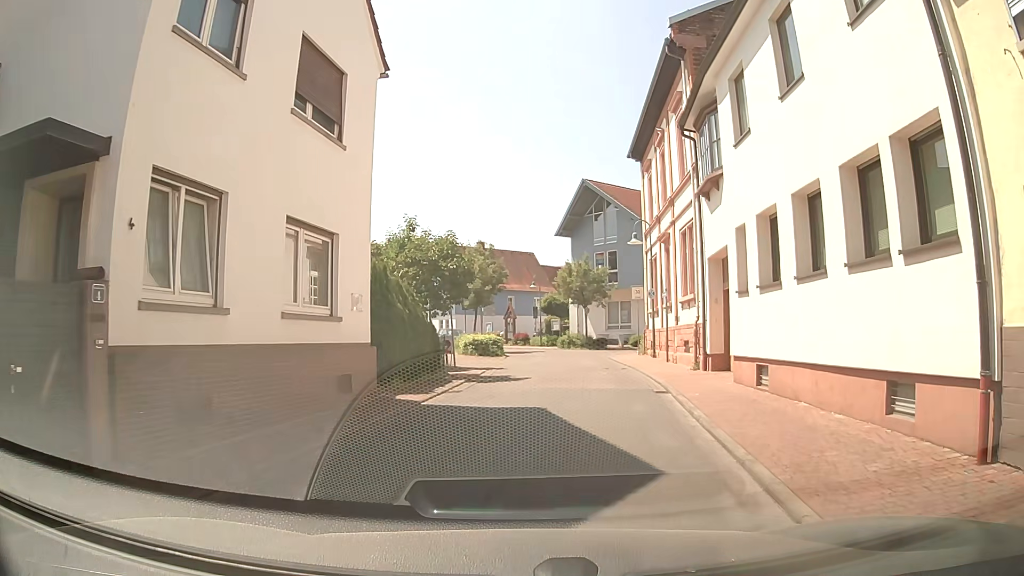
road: residential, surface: asphalt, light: Day
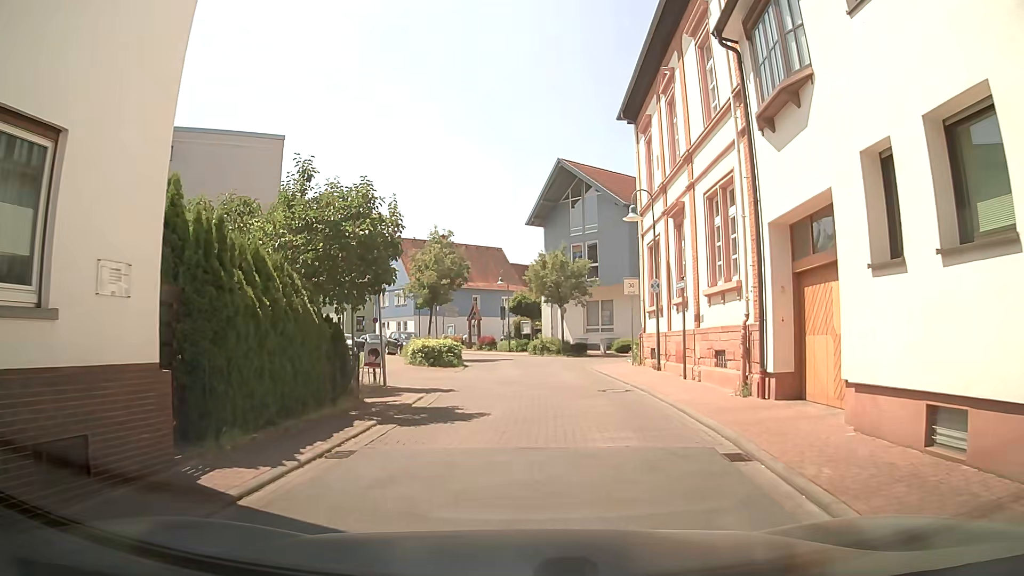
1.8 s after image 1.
(-0.1, +6.9) m; +2°
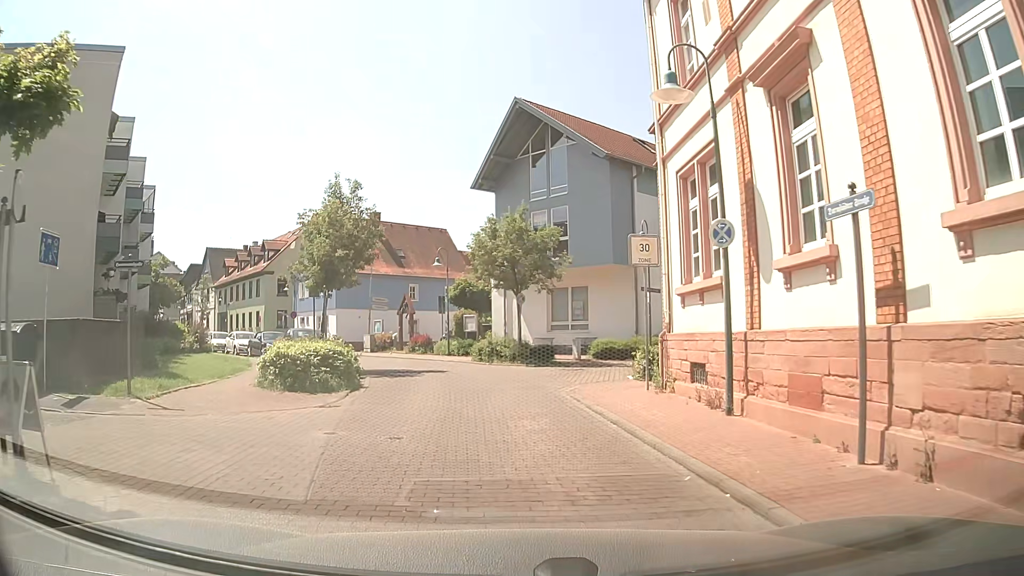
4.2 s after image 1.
(0.0, +11.3) m; +2°
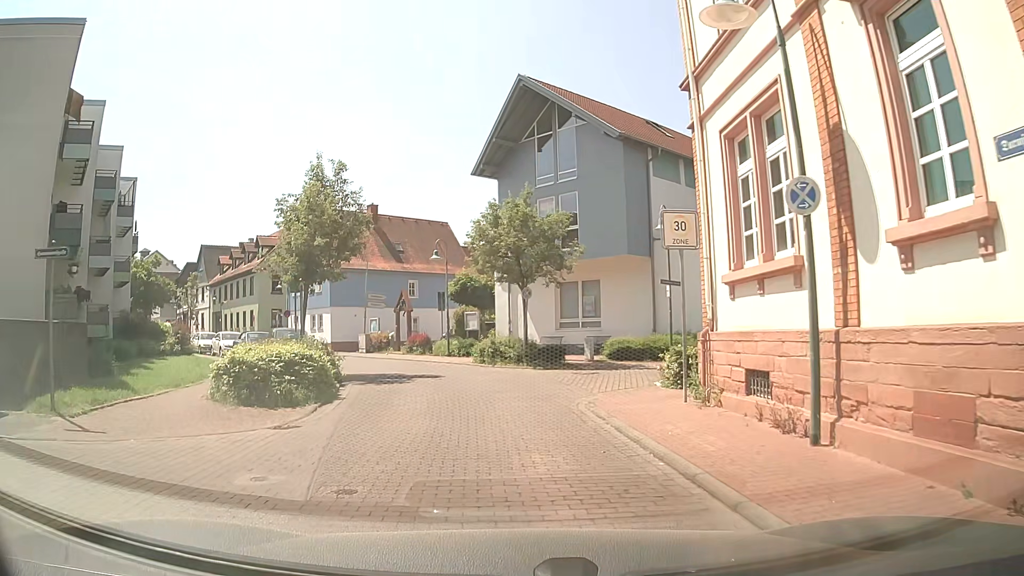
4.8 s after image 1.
(0.0, +2.7) m; -1°
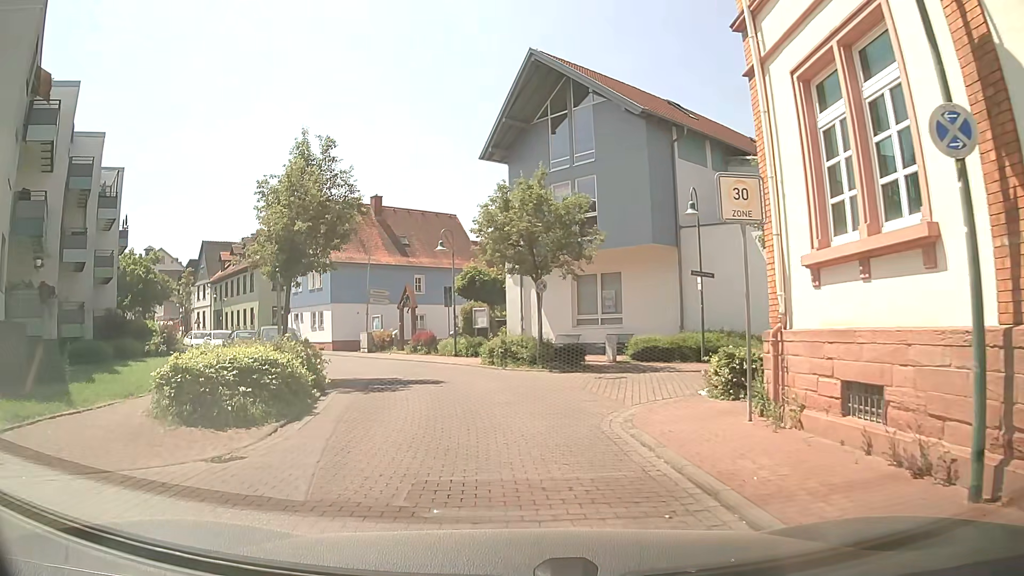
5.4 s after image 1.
(0.0, +2.6) m; -1°
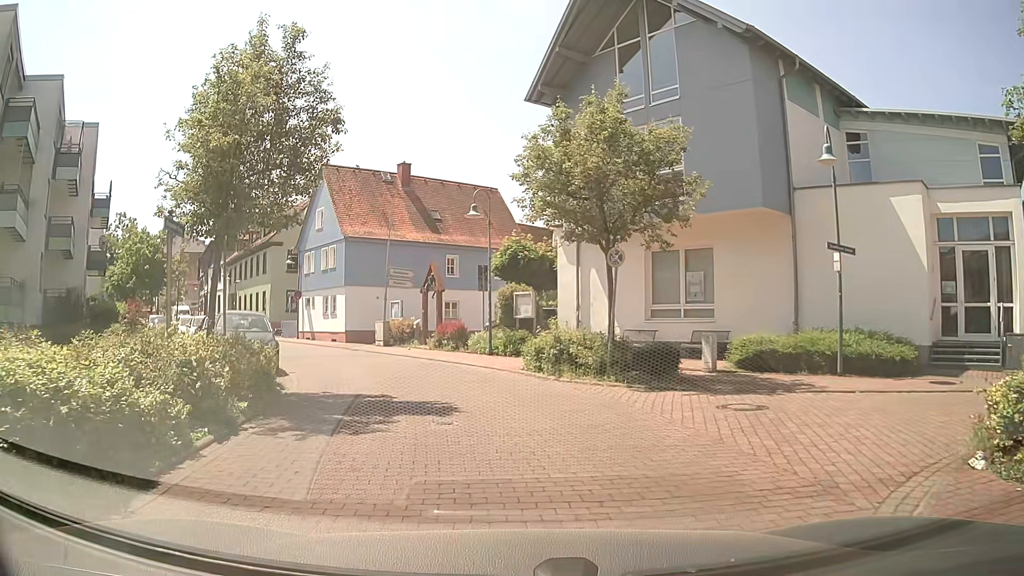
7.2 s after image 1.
(-0.2, +6.7) m; -3°
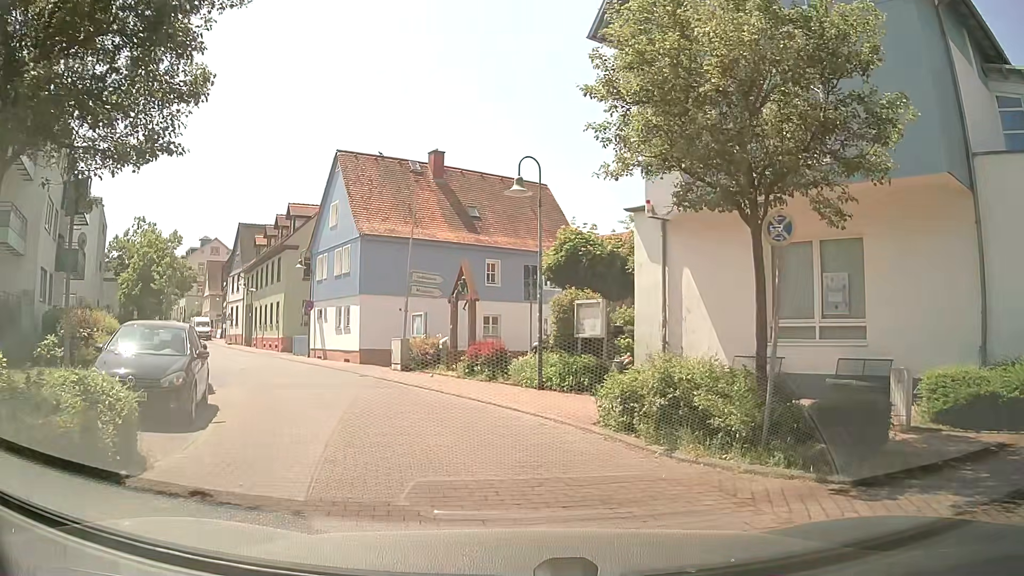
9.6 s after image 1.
(-0.3, +6.7) m; -4°
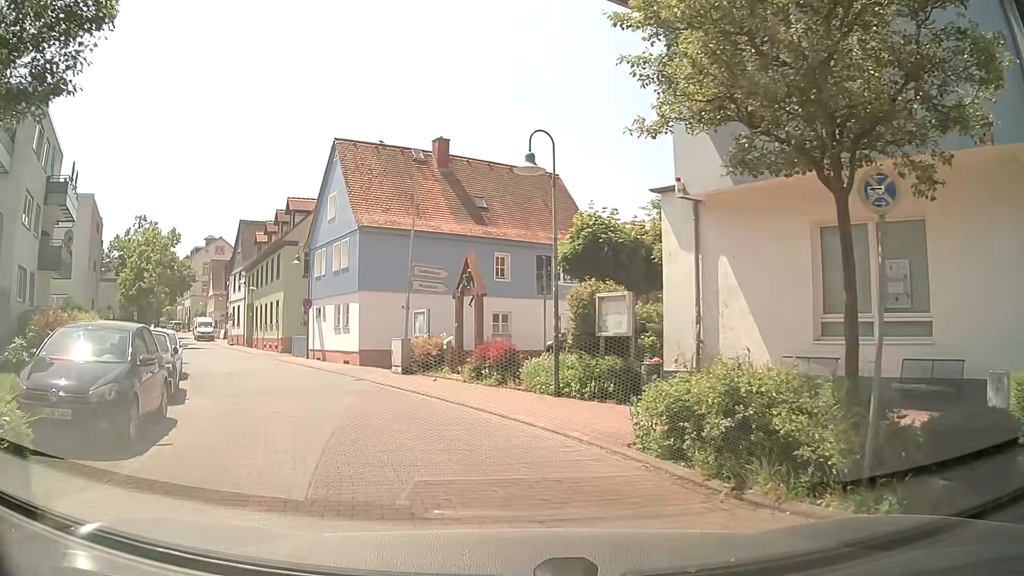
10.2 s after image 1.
(0.0, +2.2) m; -1°
(-1, +10) (-6, +19) (-11, +28) (-16, +36) (-21, +45) (-26, +53) (-32, +61) (-38, +69) (-43, +78) (-48, +87) m
